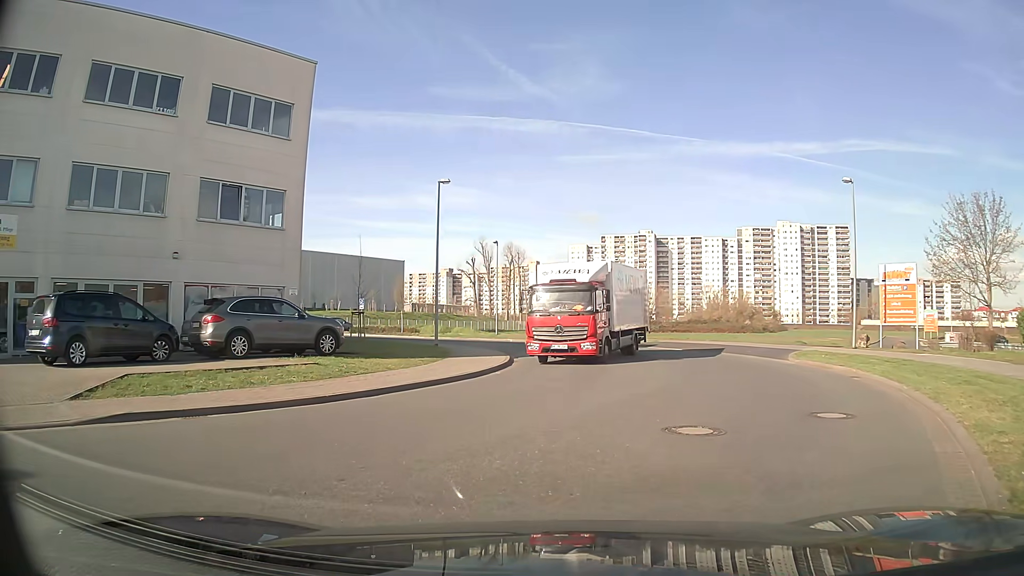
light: Day
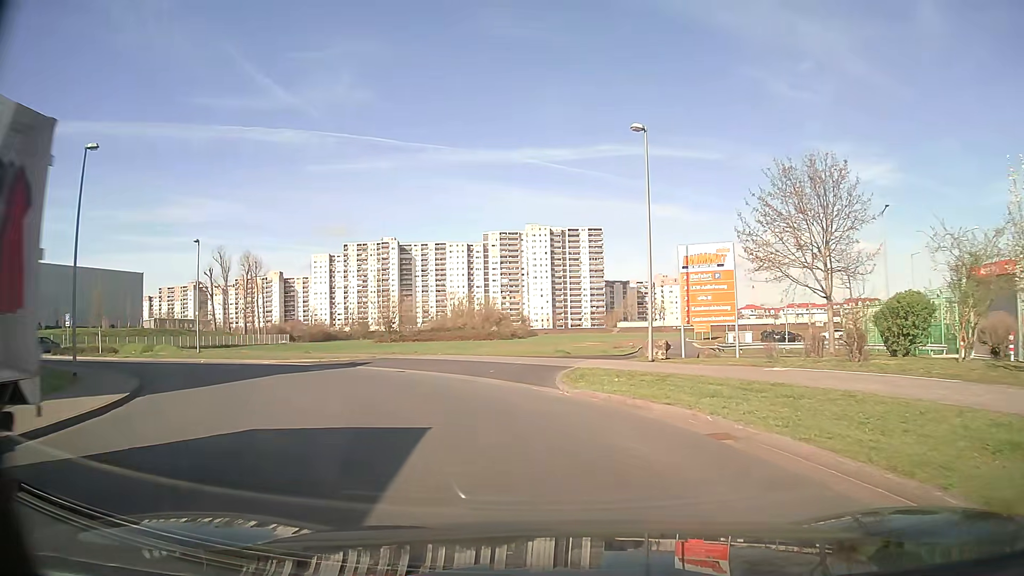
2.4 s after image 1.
(+2.2, +9.5) m; +20°
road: unclassified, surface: asphalt
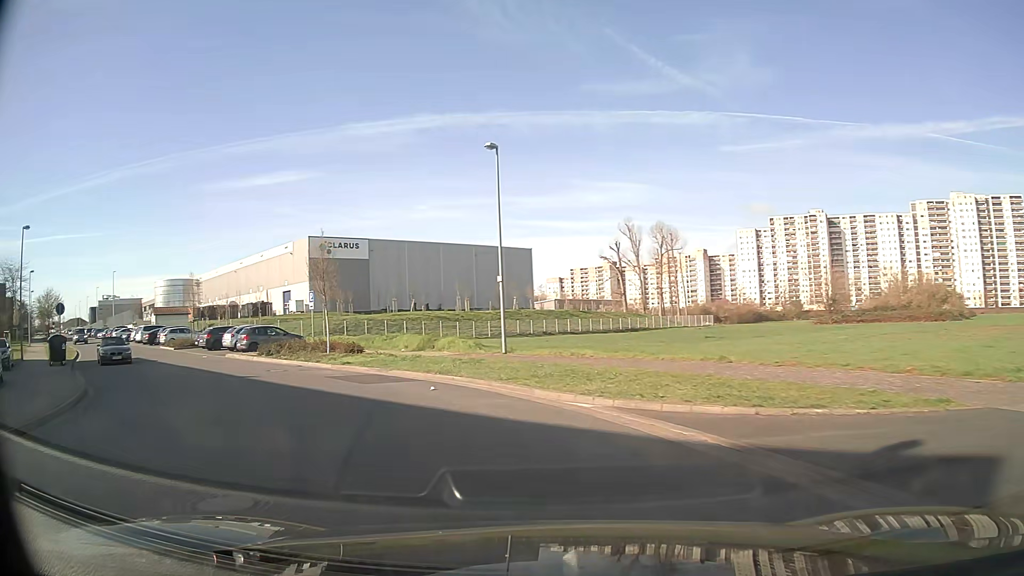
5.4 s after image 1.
(-6.3, +22.2) m; -36°
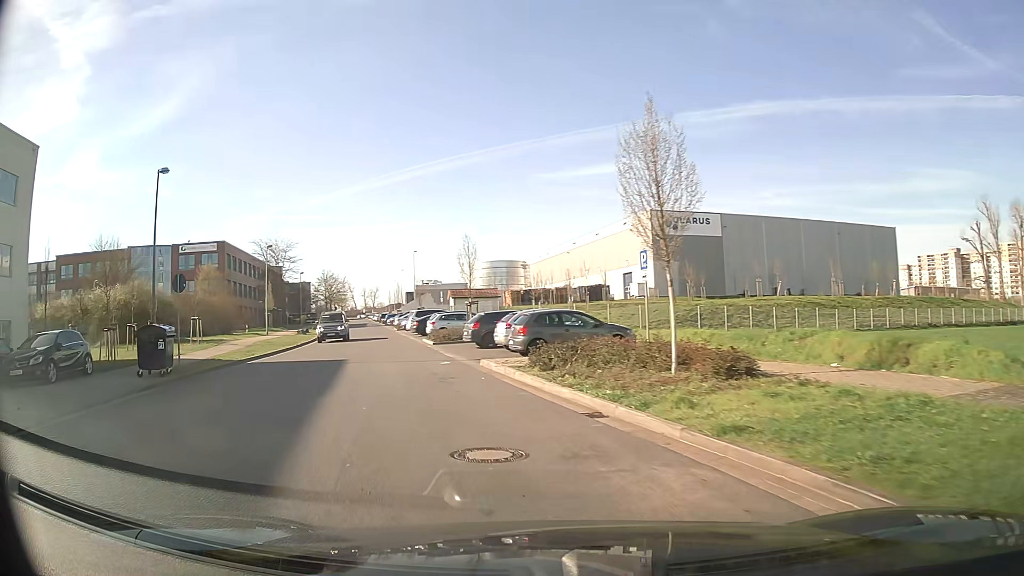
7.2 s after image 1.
(-4.2, +15.4) m; -30°
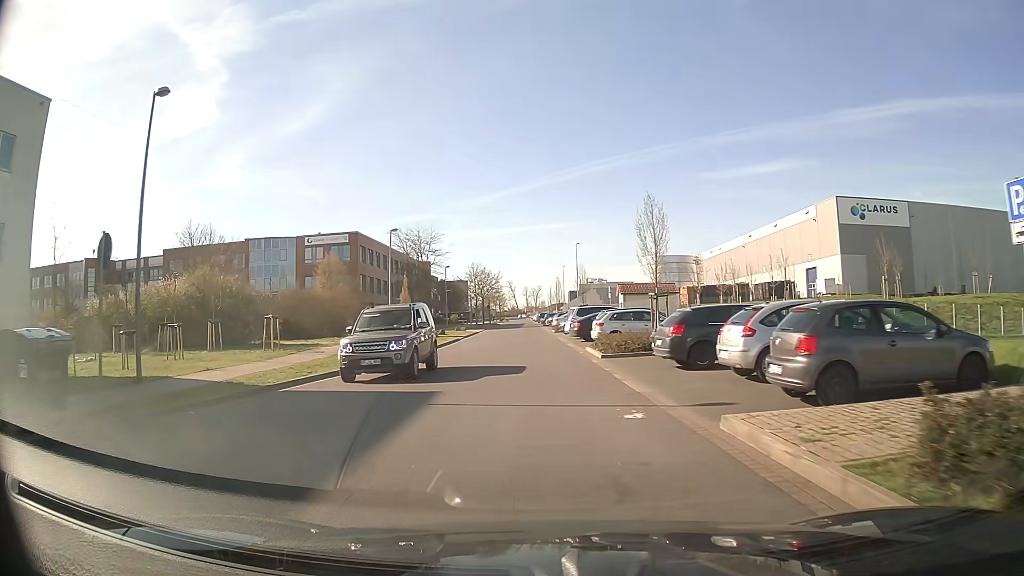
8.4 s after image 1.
(-1.5, +11.3) m; -14°
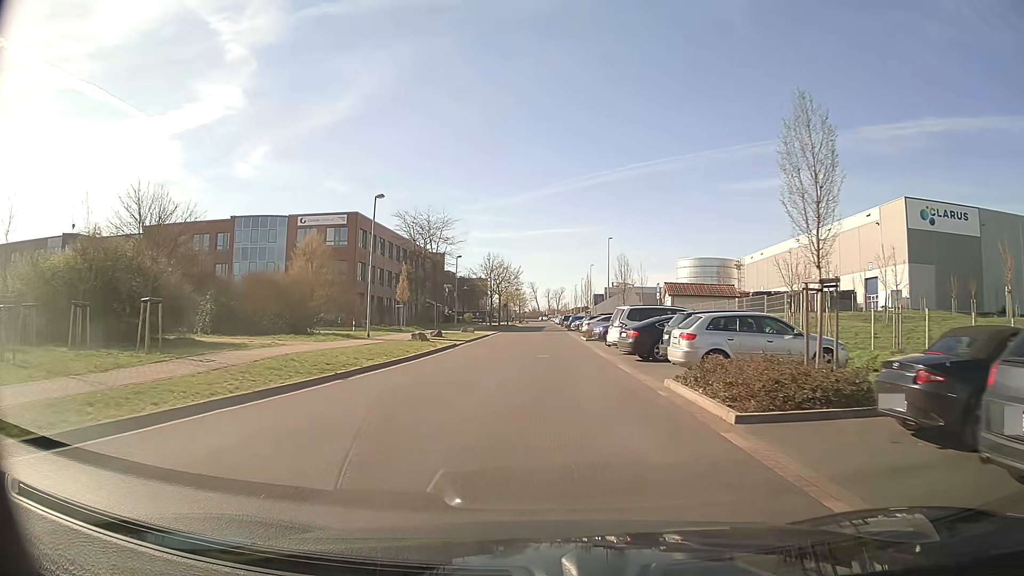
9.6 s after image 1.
(-0.3, +12.3) m; -1°
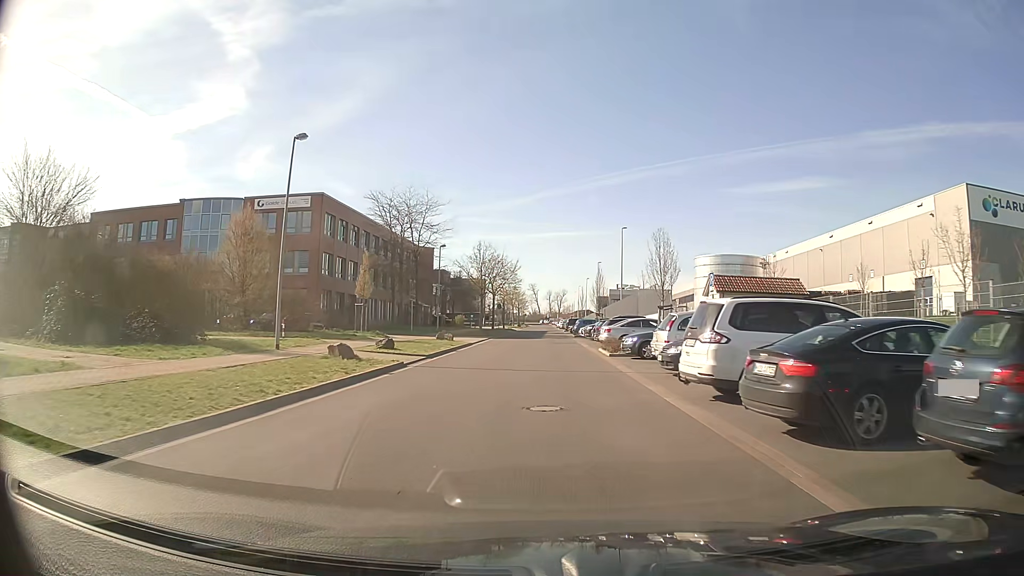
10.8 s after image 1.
(0.0, +13.2) m; 0°
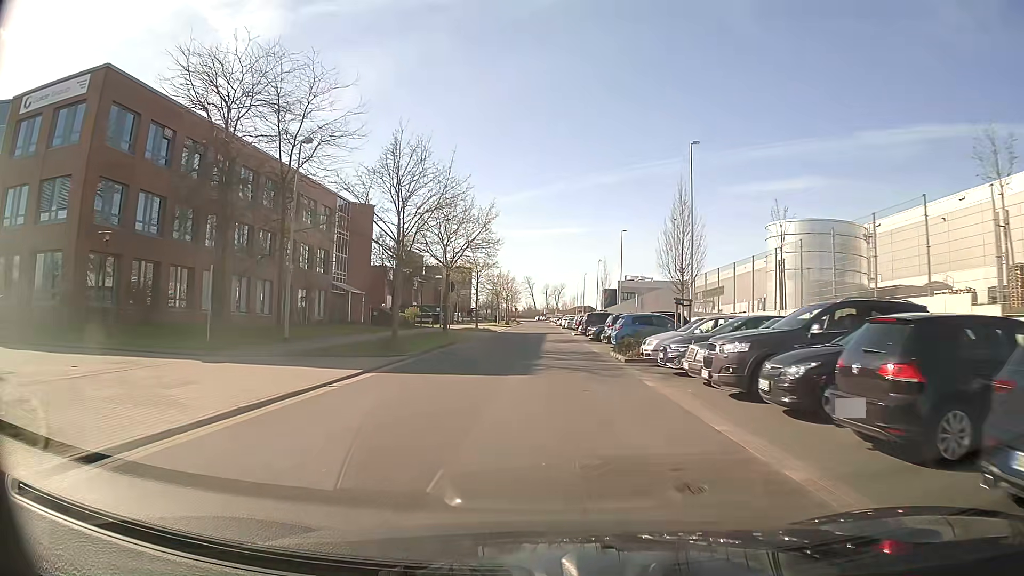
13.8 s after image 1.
(+0.1, +35.6) m; 0°
(0, +10) (0, +20) (0, +30) (0, +40) (0, +50) (0, +60) (0, +70) (0, +80) (0, +90) (0, +100) m
